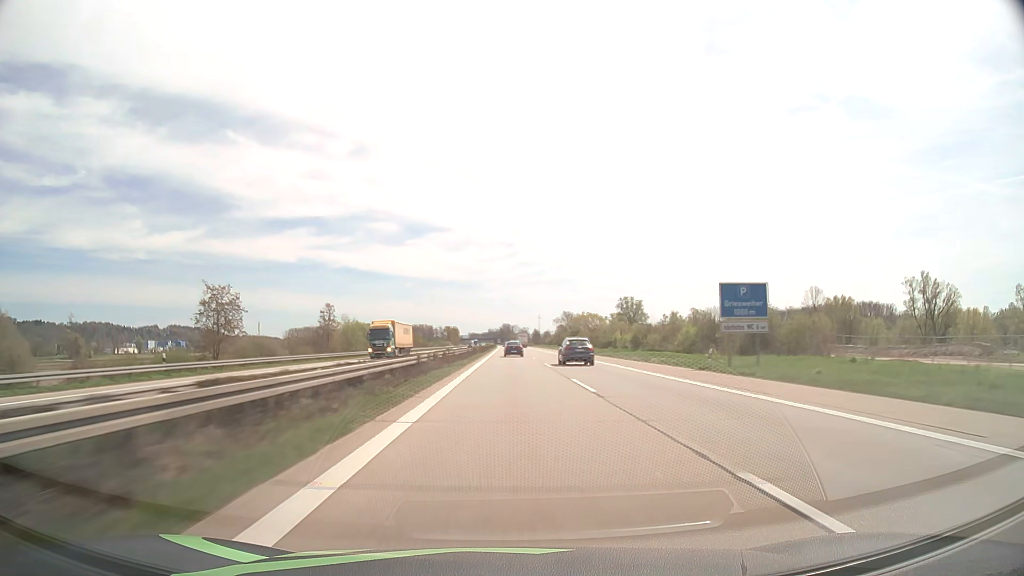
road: motorway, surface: asphalt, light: Day
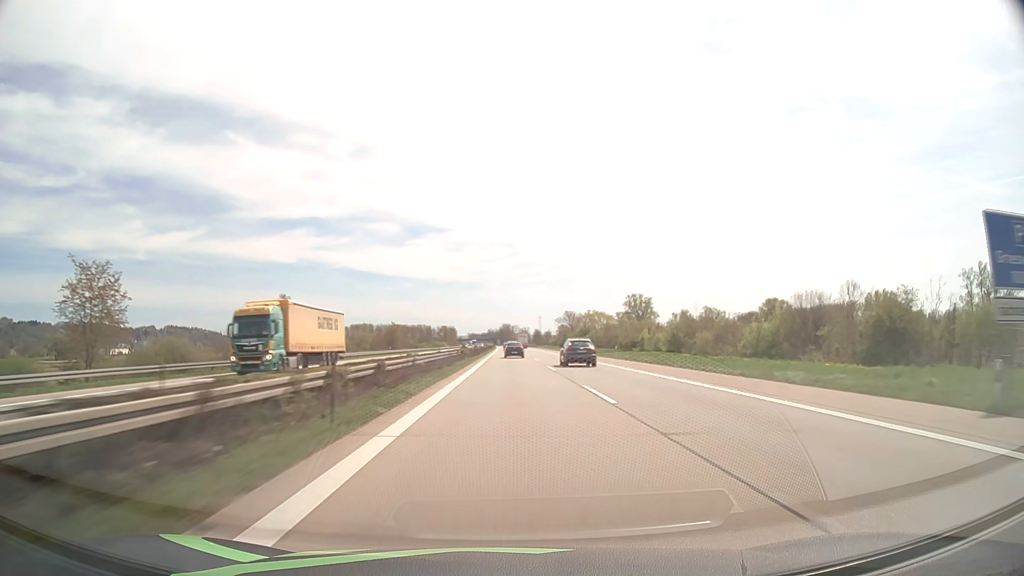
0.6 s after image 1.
(0.0, +21.5) m; 0°
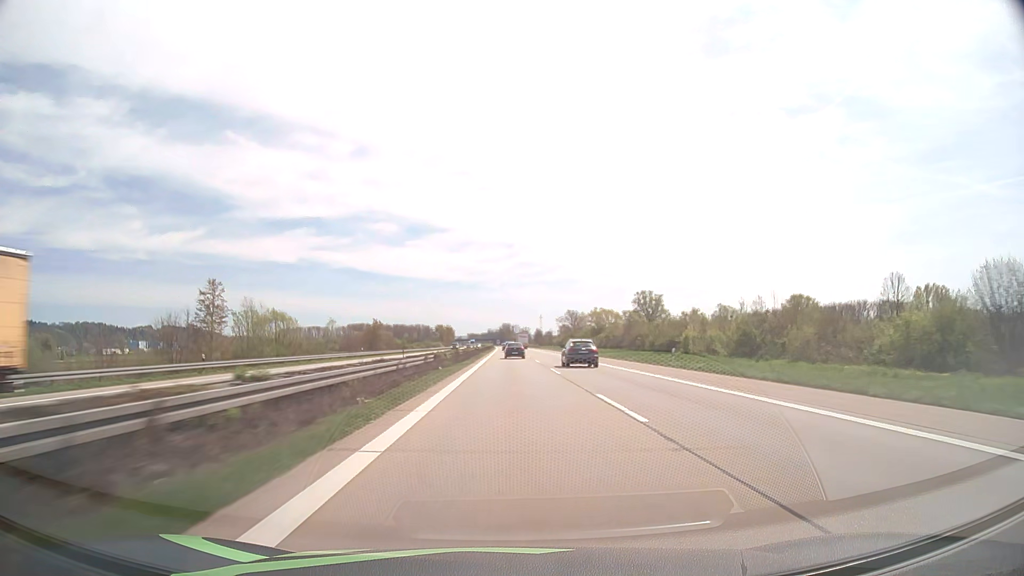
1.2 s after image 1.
(0.0, +21.2) m; 0°
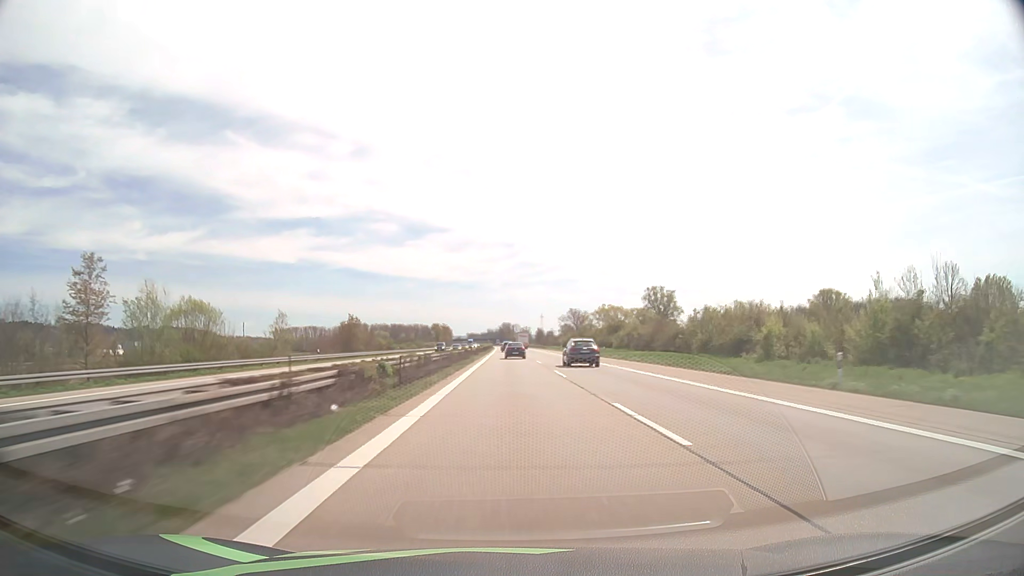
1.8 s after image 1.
(0.0, +21.0) m; 0°
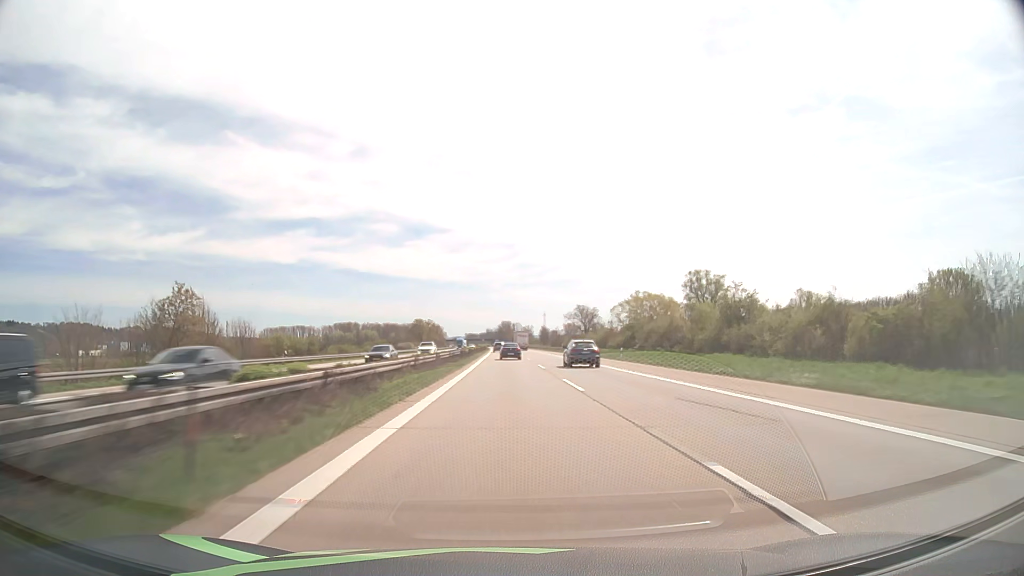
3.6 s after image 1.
(+0.1, +61.5) m; 0°
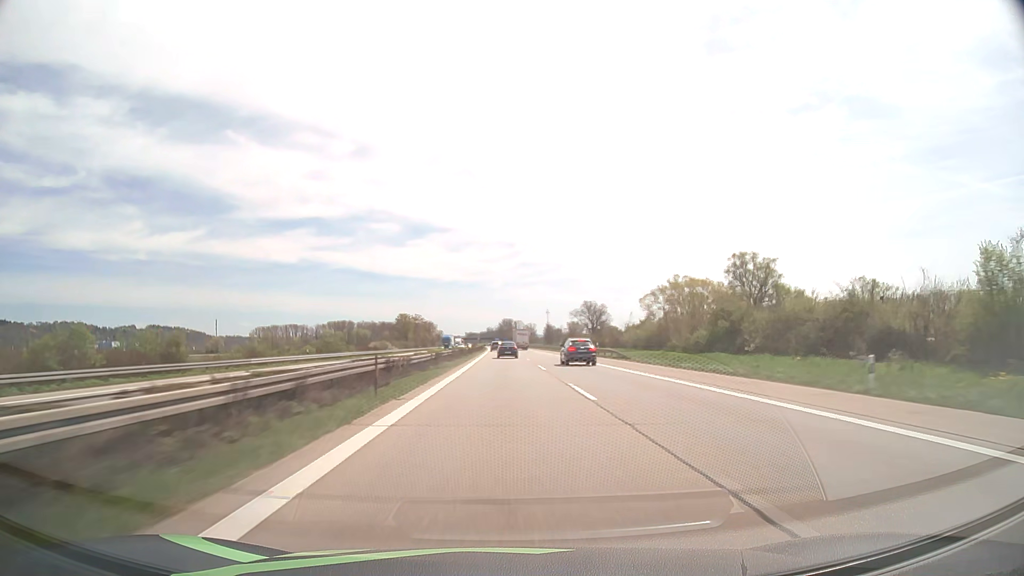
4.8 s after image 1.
(0.0, +39.8) m; 0°
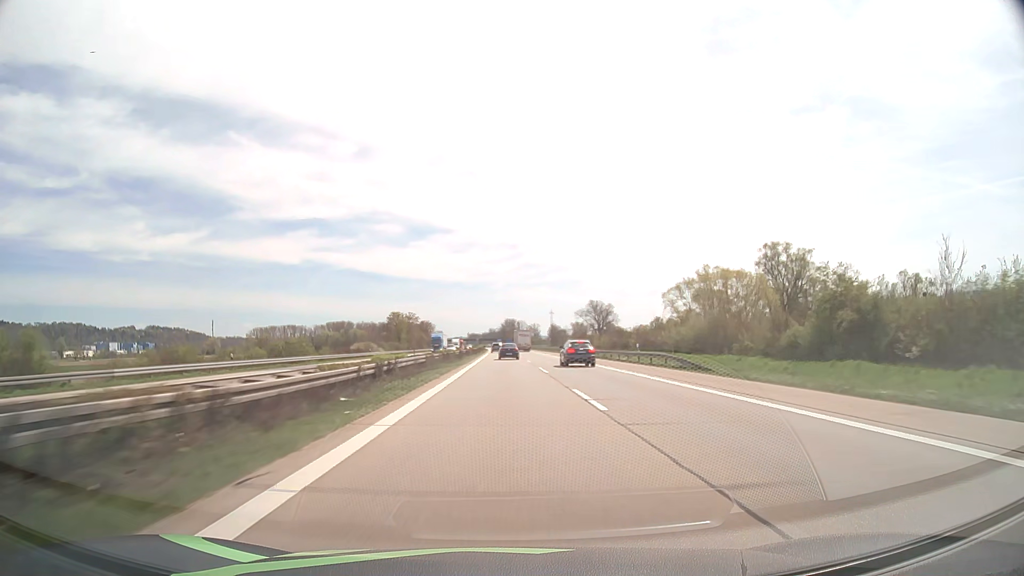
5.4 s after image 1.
(0.0, +19.6) m; 0°
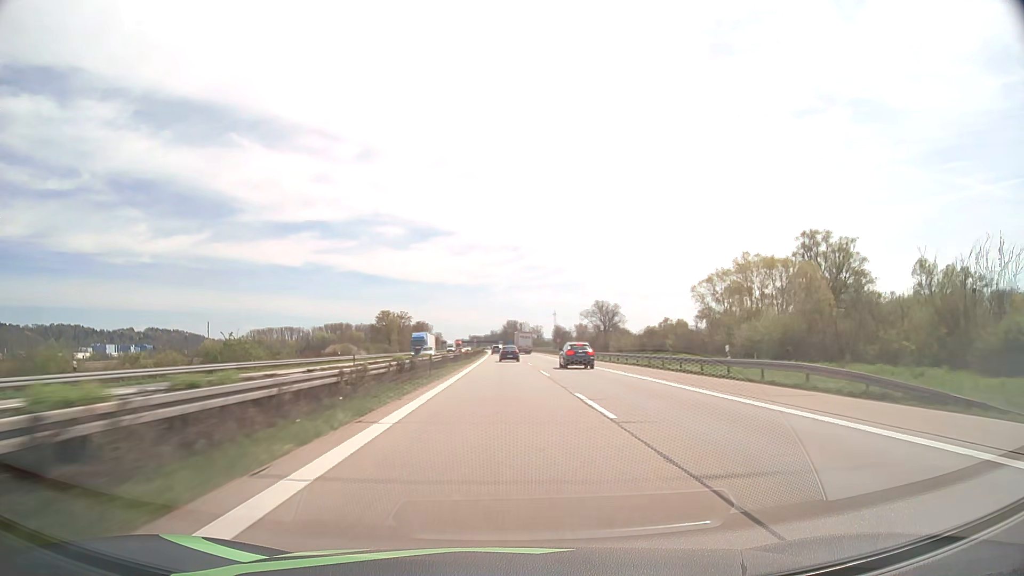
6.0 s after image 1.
(0.0, +19.5) m; 0°
(0, +10) (0, +20) (0, +30) (0, +40) (0, +50) (0, +60) (0, +70) (-1, +80) (-1, +90) (-1, +100) m
